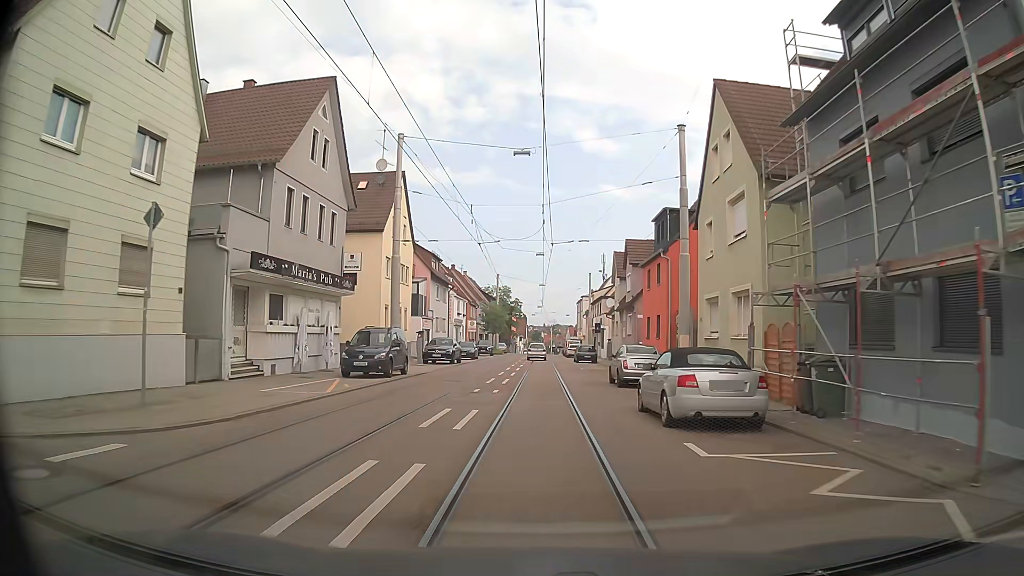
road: tertiary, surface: asphalt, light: Day
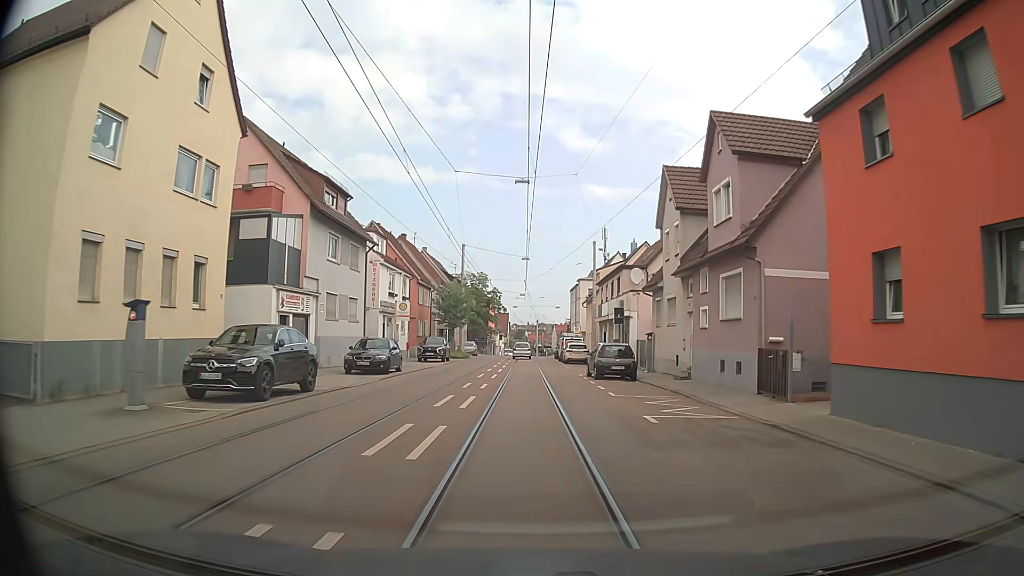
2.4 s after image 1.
(+0.3, +27.2) m; +1°
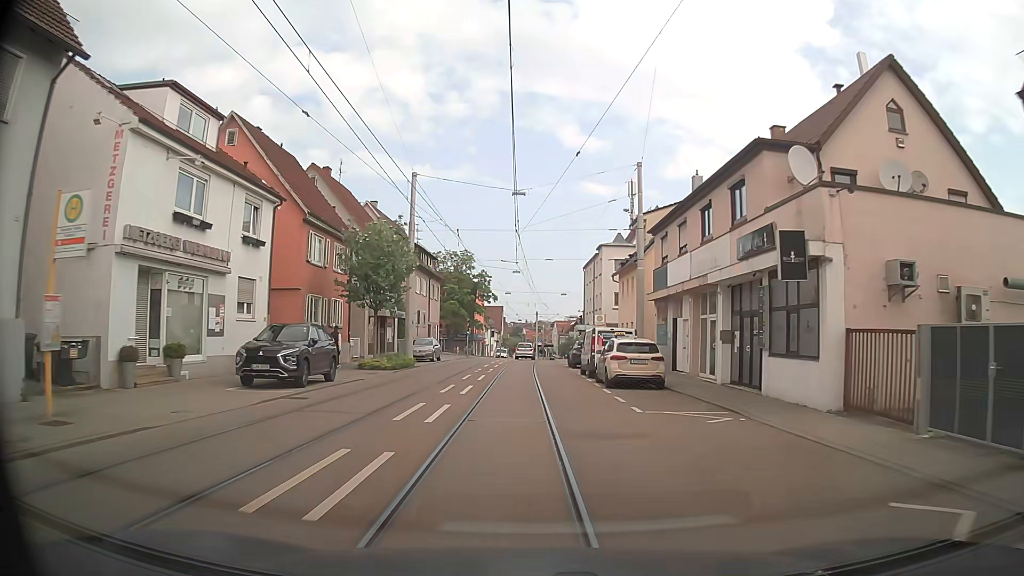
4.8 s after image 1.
(+0.3, +27.4) m; +1°
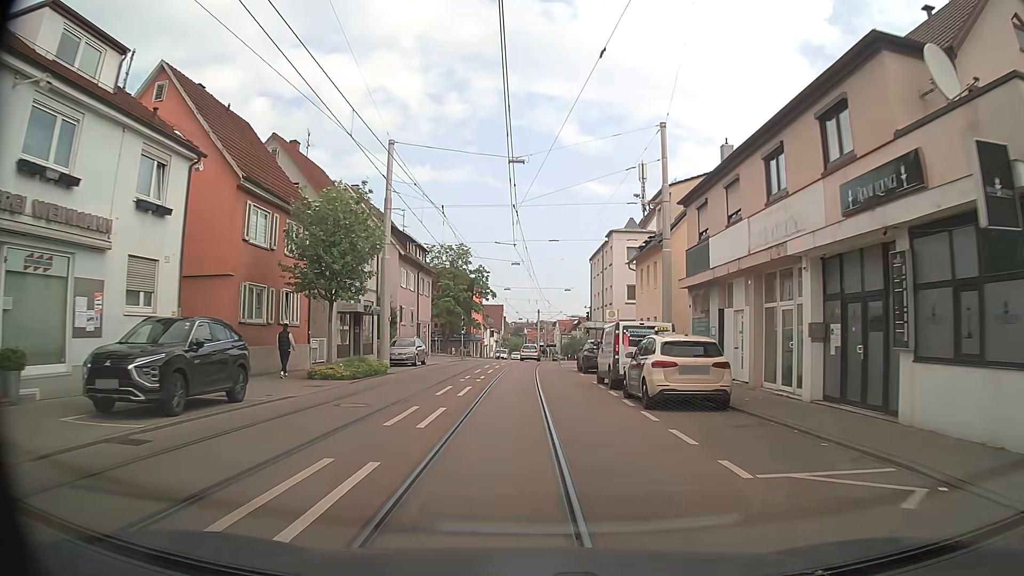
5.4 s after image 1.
(0.0, +6.7) m; 0°
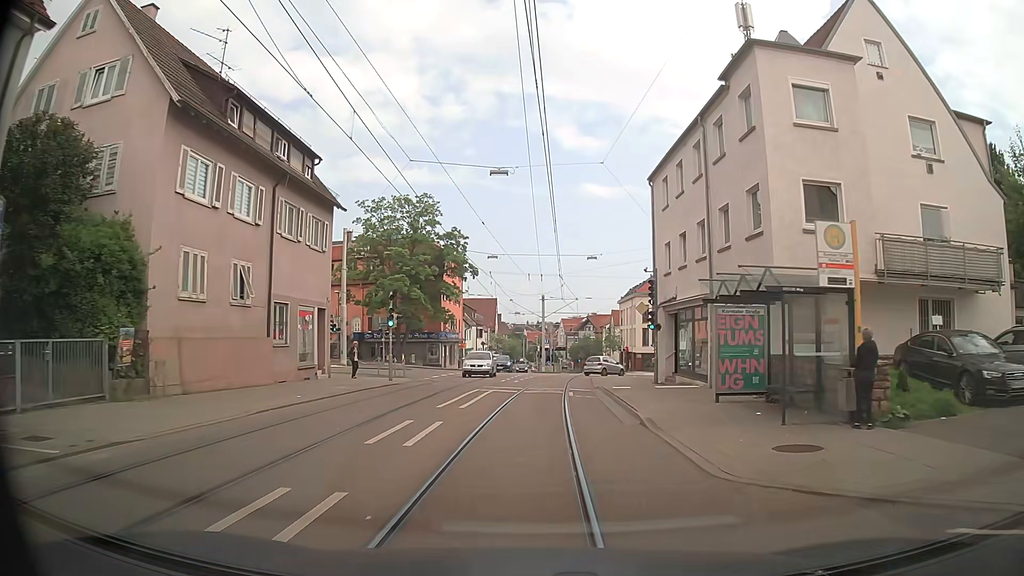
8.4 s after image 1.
(0.0, +31.8) m; -1°
